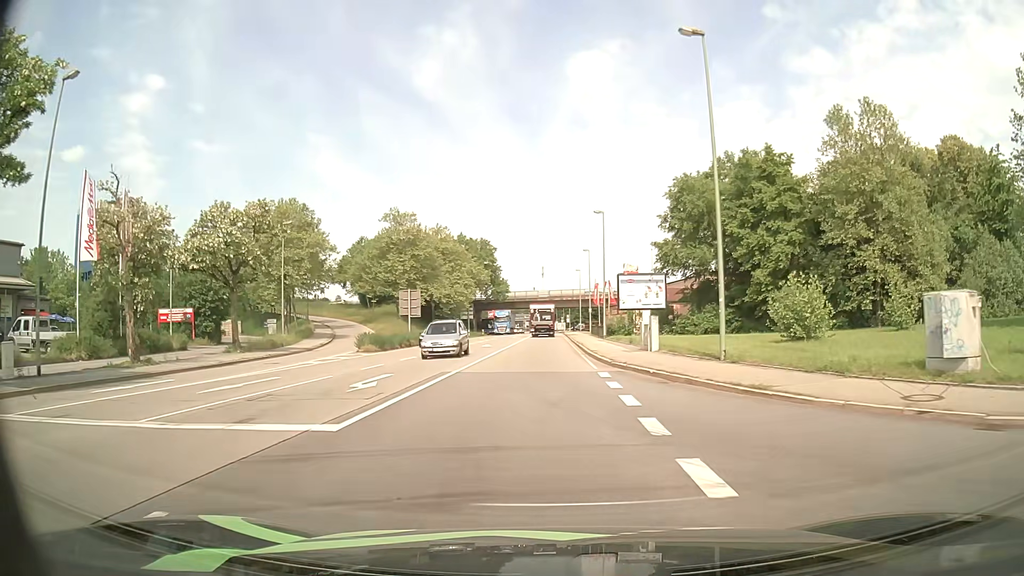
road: primary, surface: asphalt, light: Day
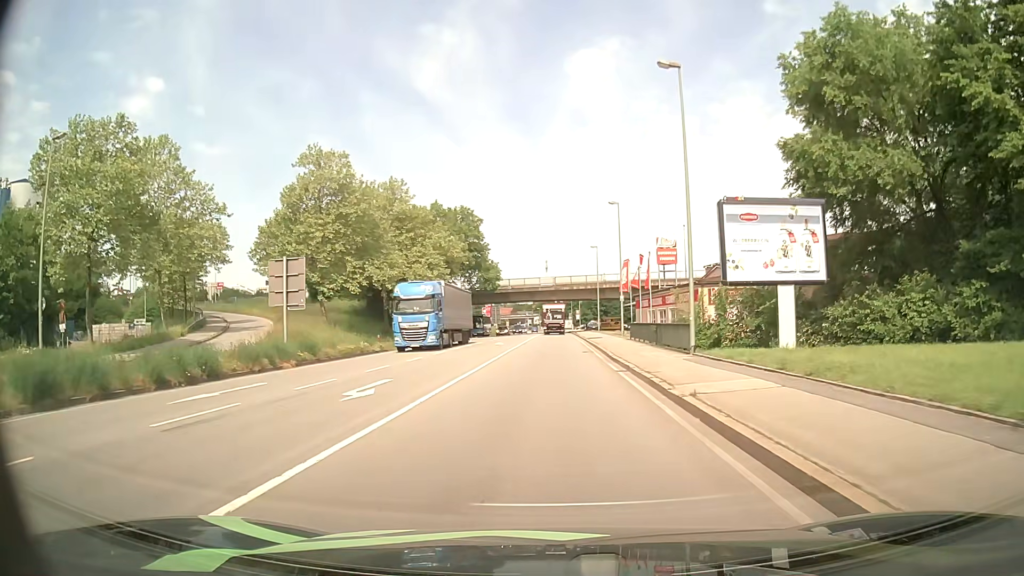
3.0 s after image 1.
(-0.2, +31.4) m; 0°
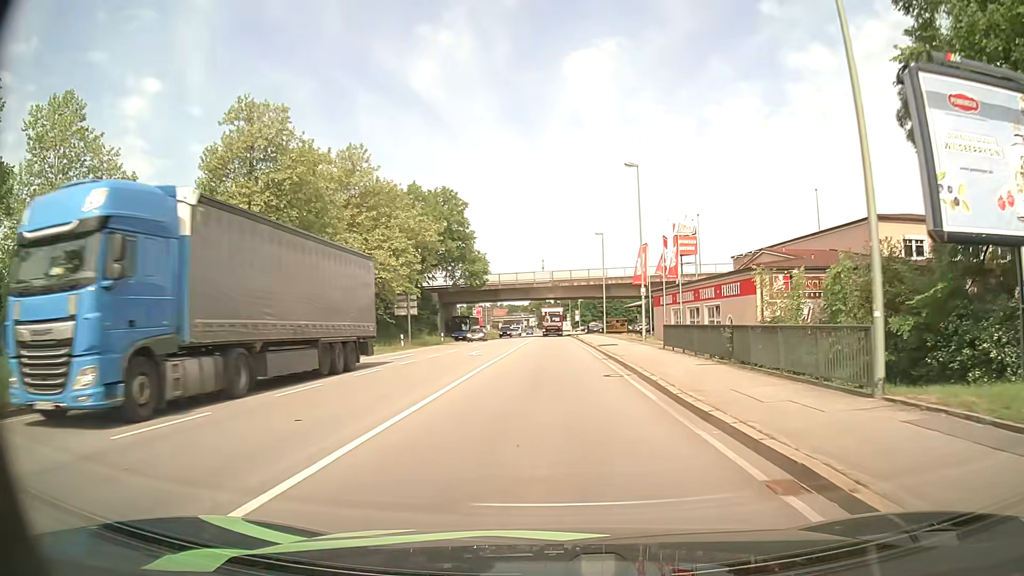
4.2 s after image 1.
(0.0, +13.3) m; 0°
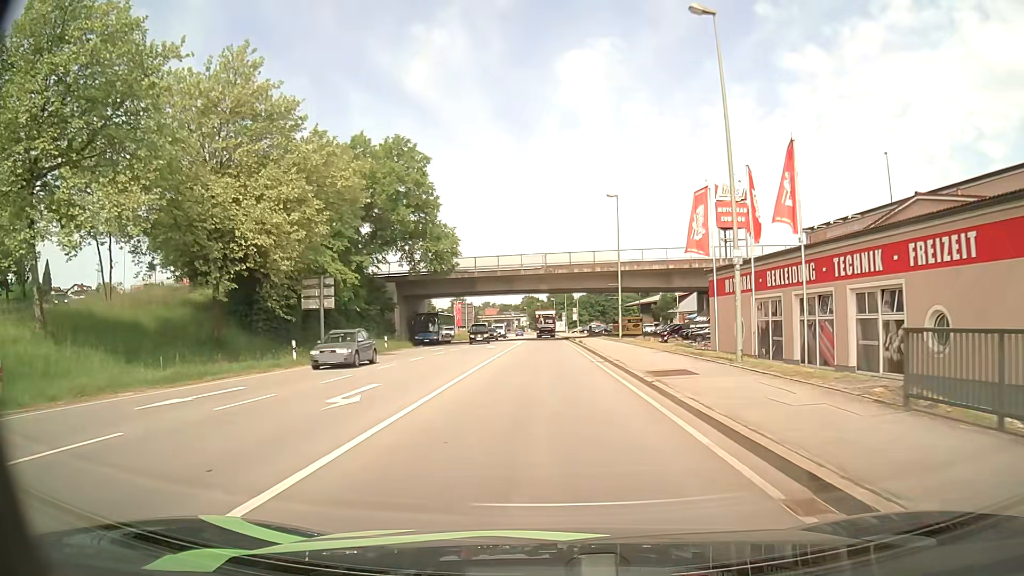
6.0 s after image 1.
(+0.1, +20.6) m; +1°
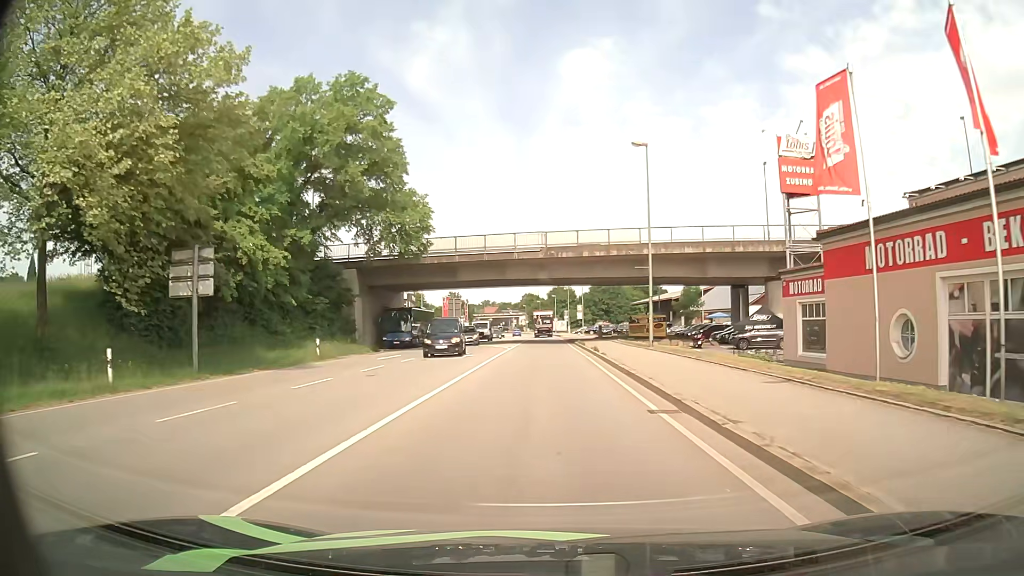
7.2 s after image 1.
(0.0, +14.0) m; 0°
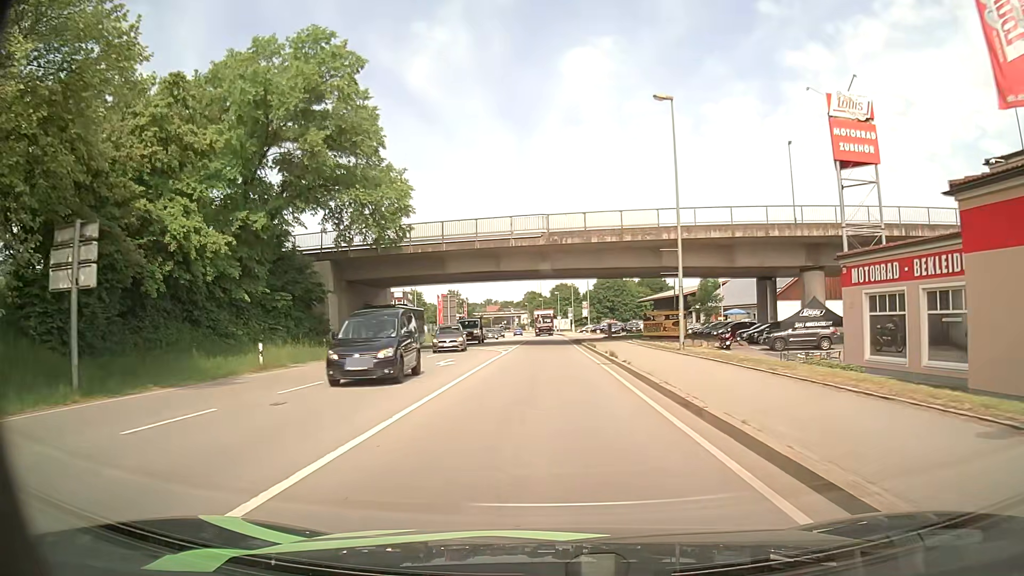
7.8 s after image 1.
(0.0, +7.1) m; 0°
